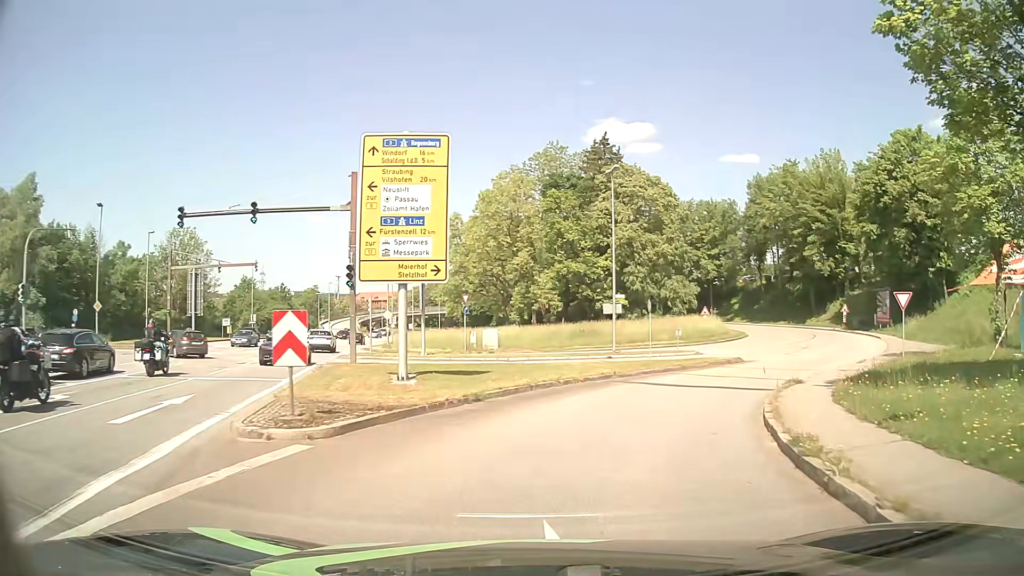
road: residential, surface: asphalt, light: Day
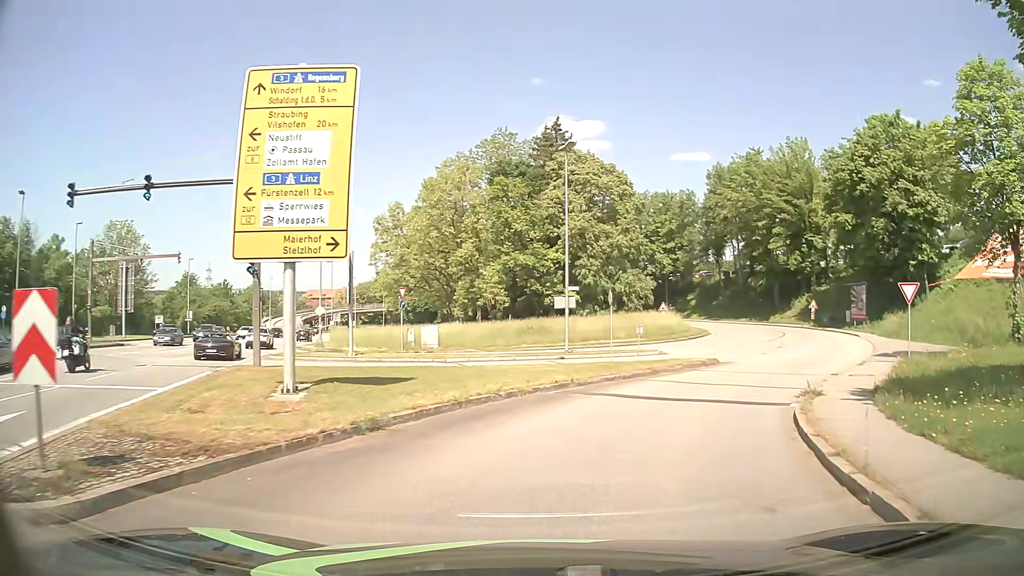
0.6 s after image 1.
(+0.1, +4.4) m; +4°
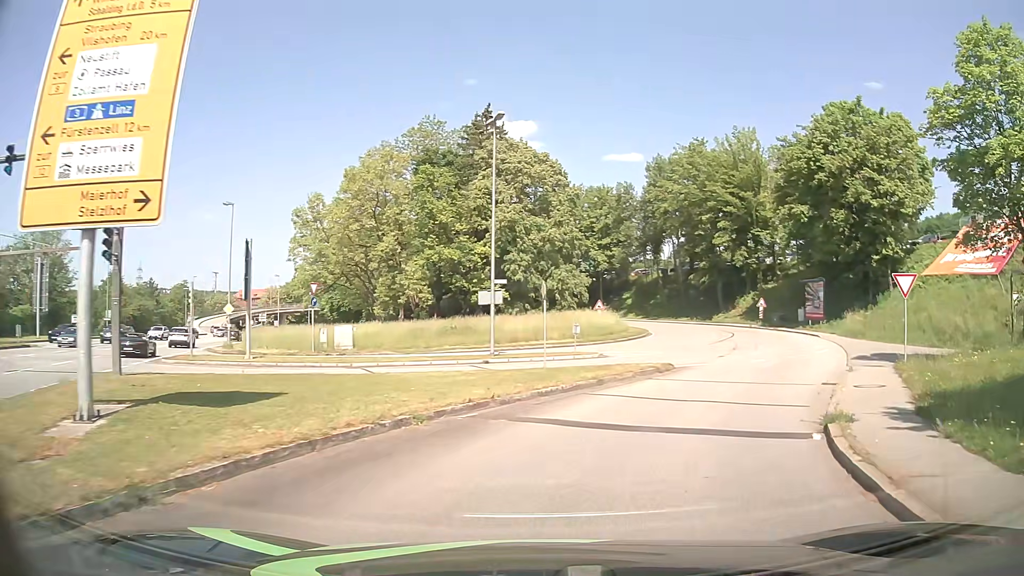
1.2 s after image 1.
(+0.2, +4.2) m; +6°
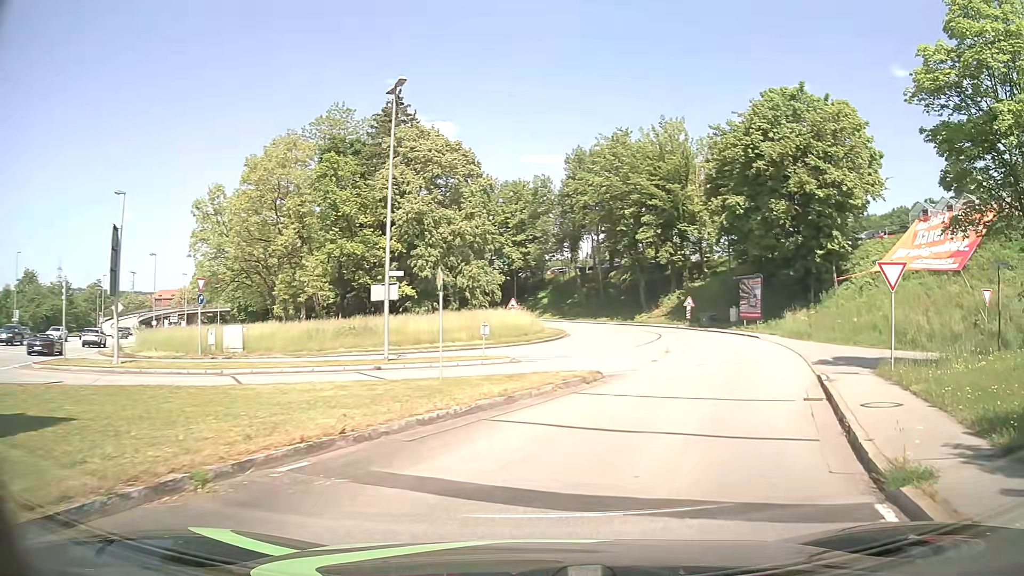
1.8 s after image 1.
(+0.3, +4.0) m; +7°
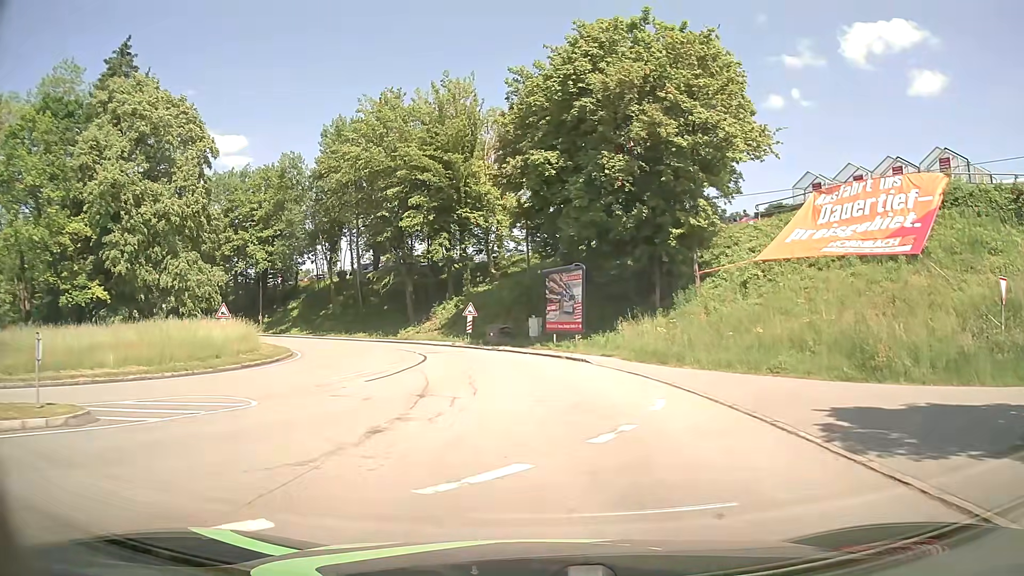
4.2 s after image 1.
(+3.0, +14.9) m; +19°
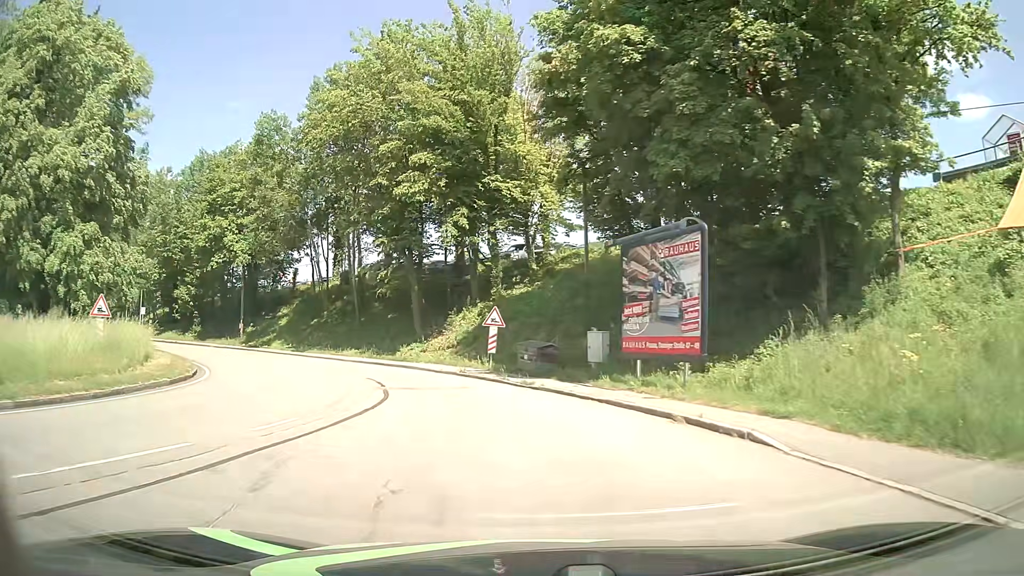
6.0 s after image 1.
(-0.5, +14.8) m; -5°
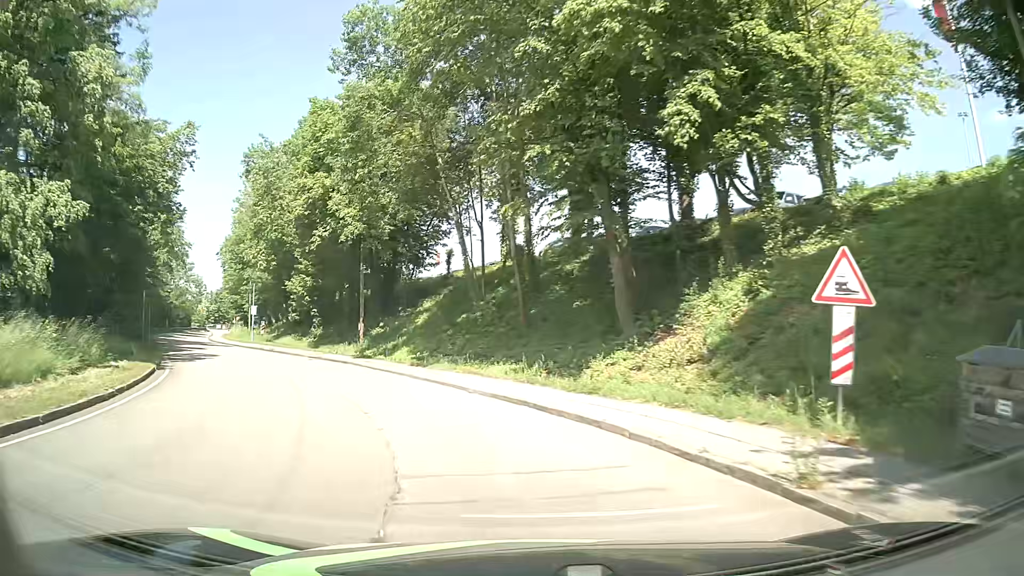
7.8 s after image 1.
(-2.4, +17.0) m; -18°
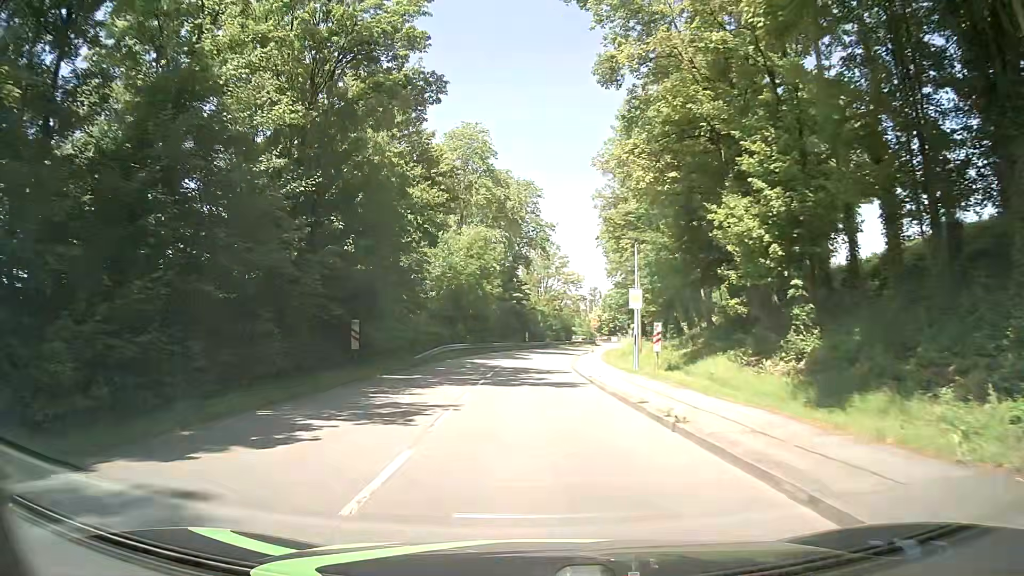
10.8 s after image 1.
(-10.1, +28.2) m; -36°
(0, +10) (0, +20) (+1, +30) (+1, +40) (+2, +50) (+4, +60) (+6, +70) (+8, +79) (+12, +89) (+17, +97) m
